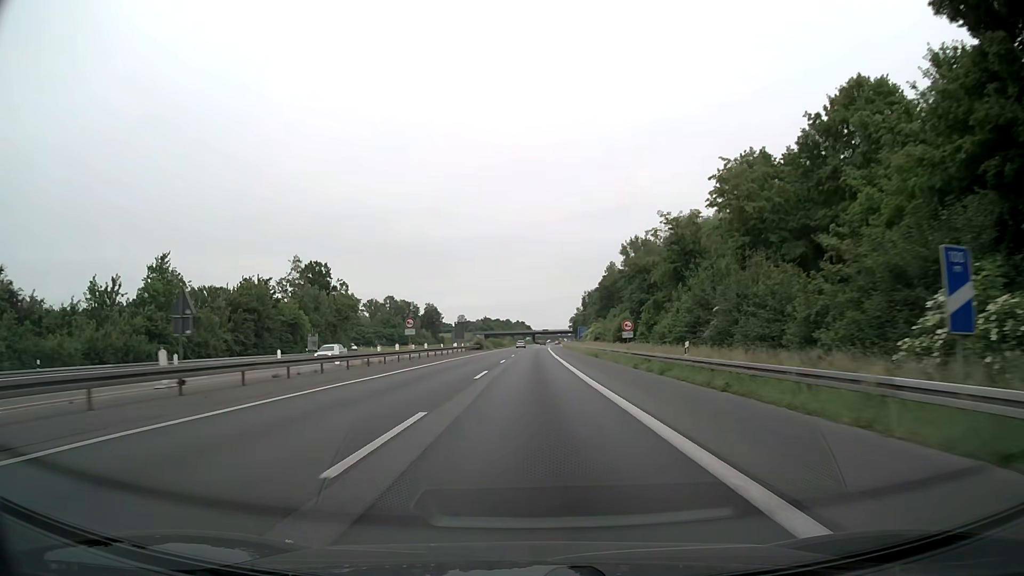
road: motorway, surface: asphalt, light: Day
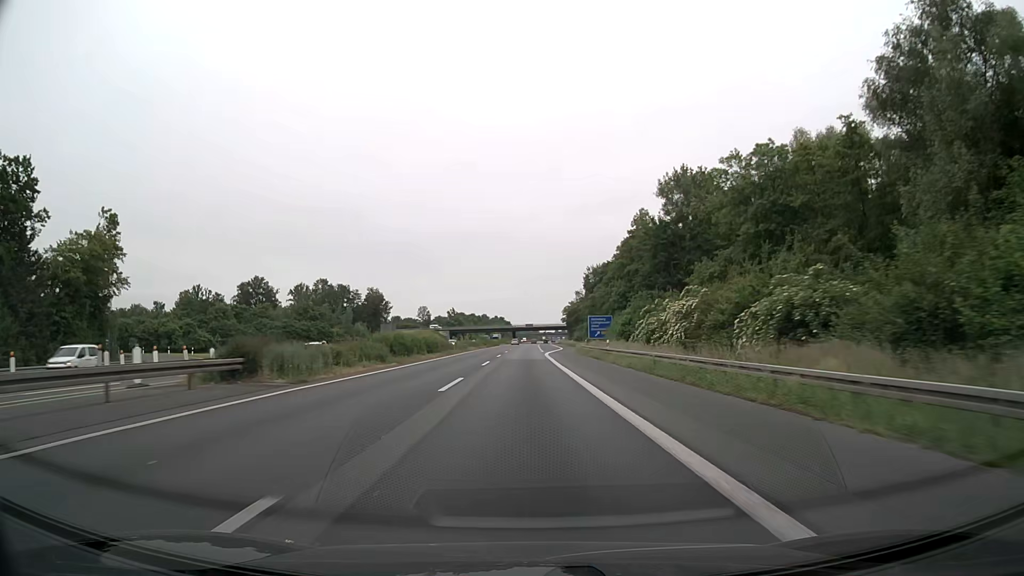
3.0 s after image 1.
(+1.1, +79.2) m; +2°
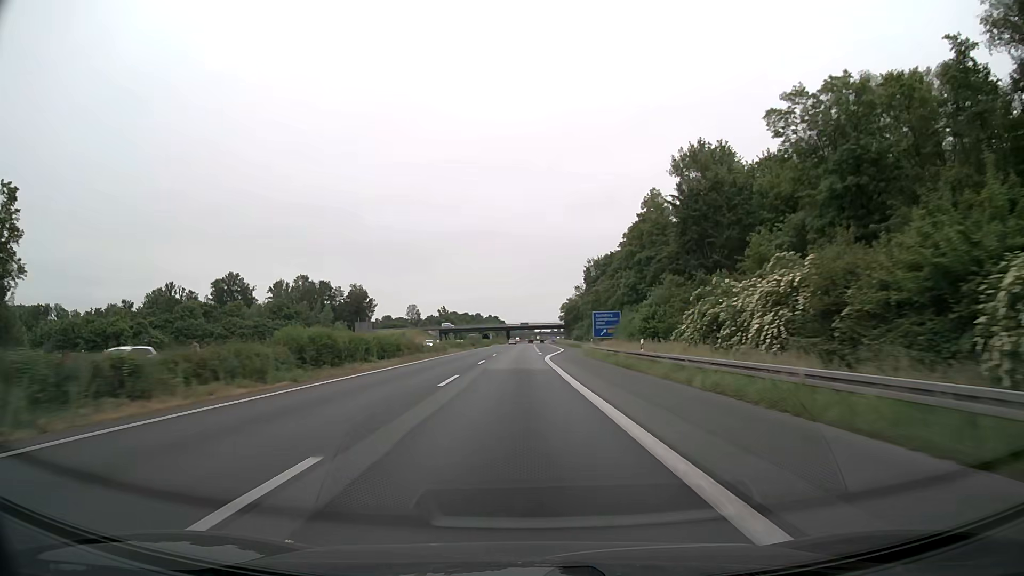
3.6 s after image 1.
(0.0, +15.9) m; 0°
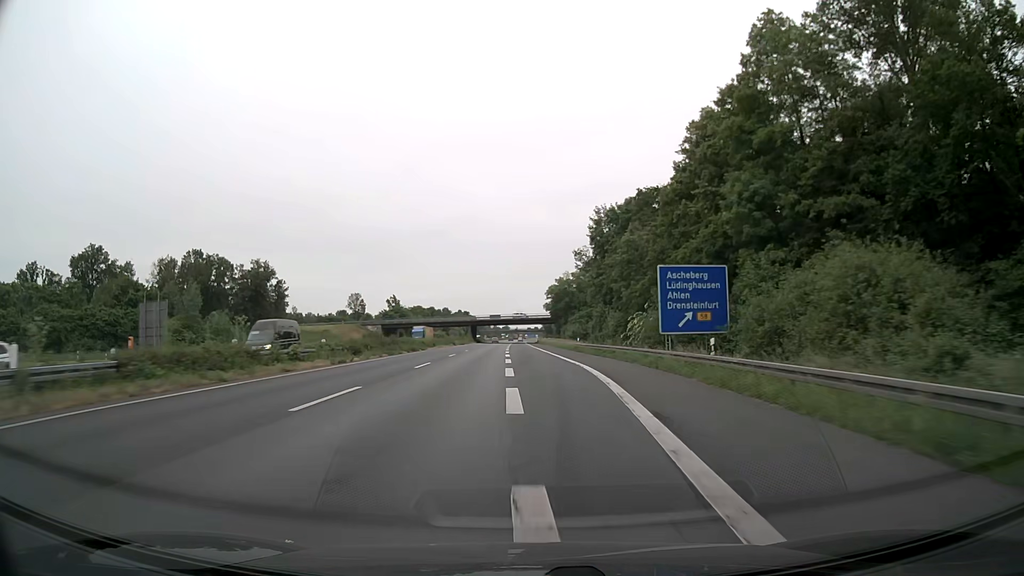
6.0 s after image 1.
(+0.9, +61.2) m; +2°
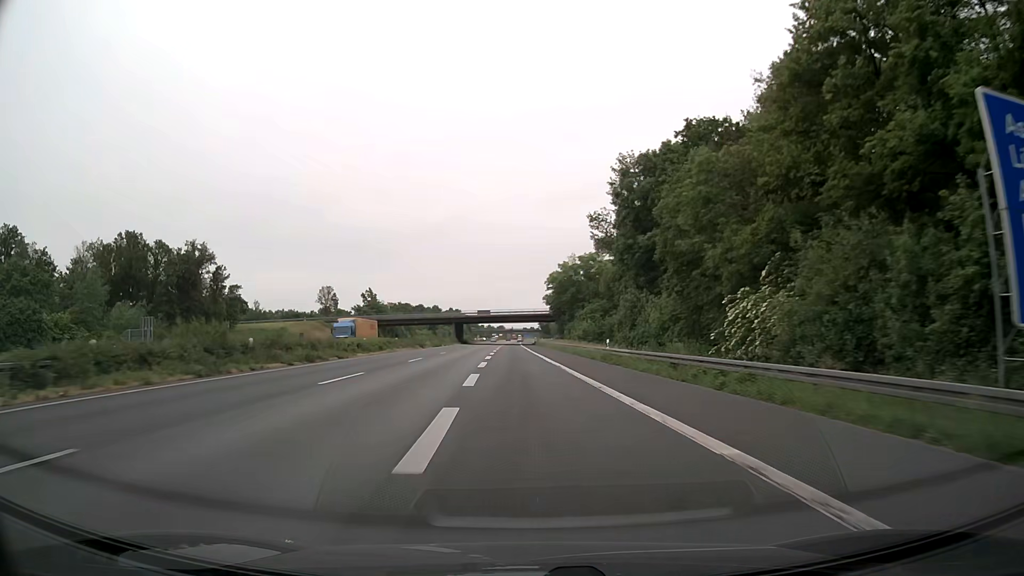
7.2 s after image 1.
(+0.2, +29.0) m; 0°
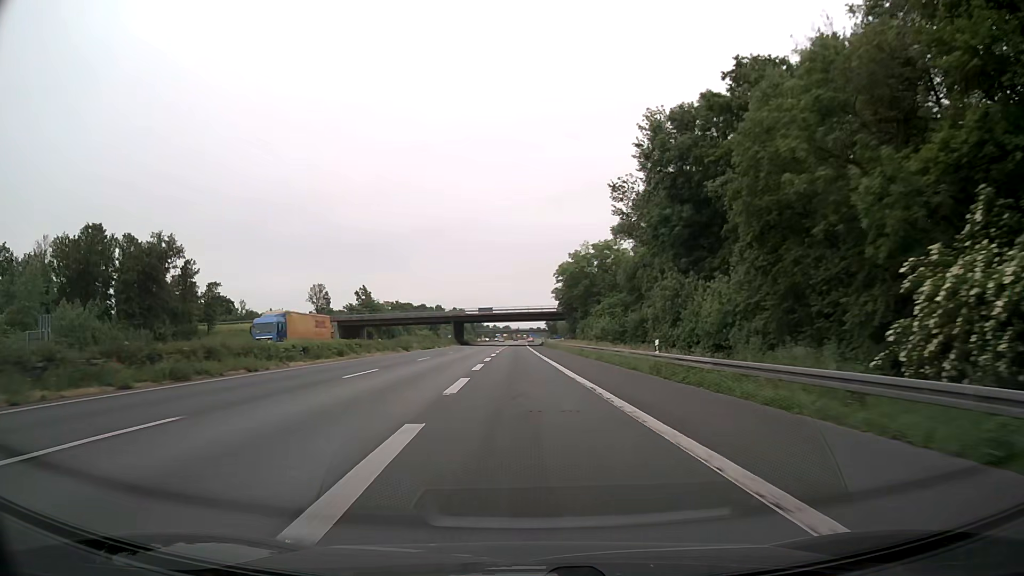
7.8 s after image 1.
(0.0, +14.1) m; 0°
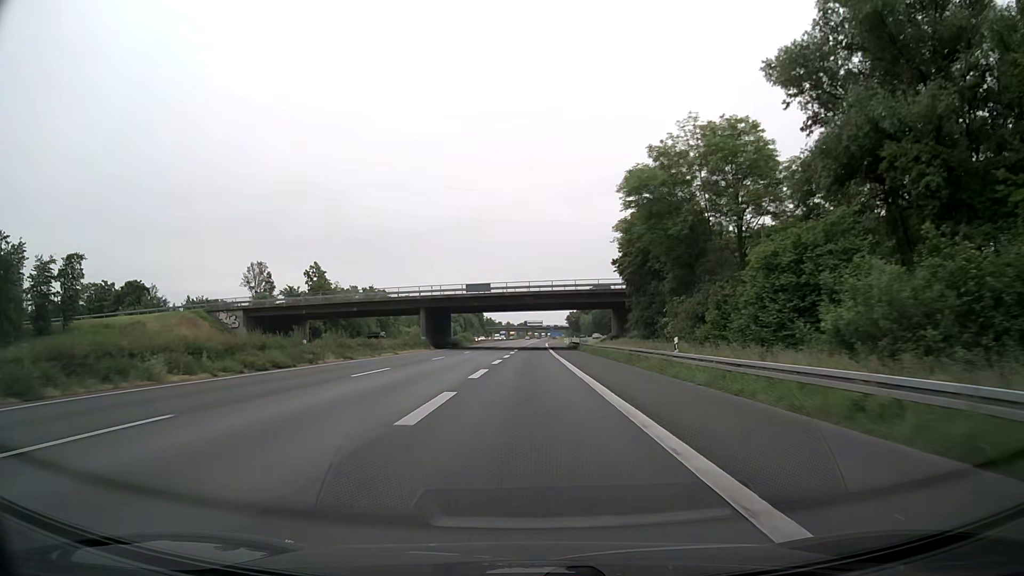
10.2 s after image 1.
(-0.8, +53.9) m; -1°
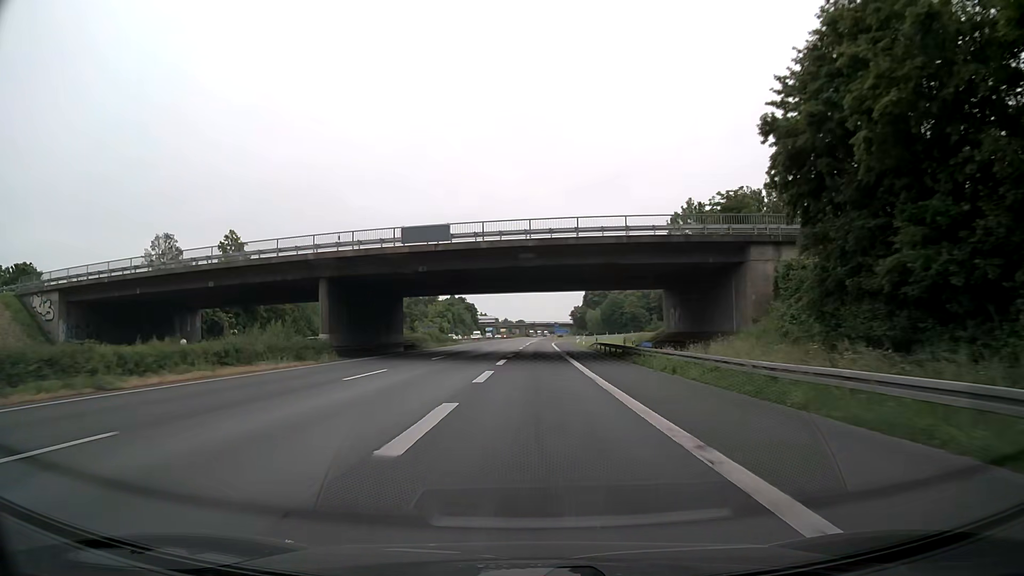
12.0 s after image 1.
(0.0, +37.8) m; 0°
(0, +10) (0, +20) (0, +30) (0, +40) (+1, +50) (+1, +60) (+1, +70) (+1, +80) (+2, +90) (+2, +100) m
